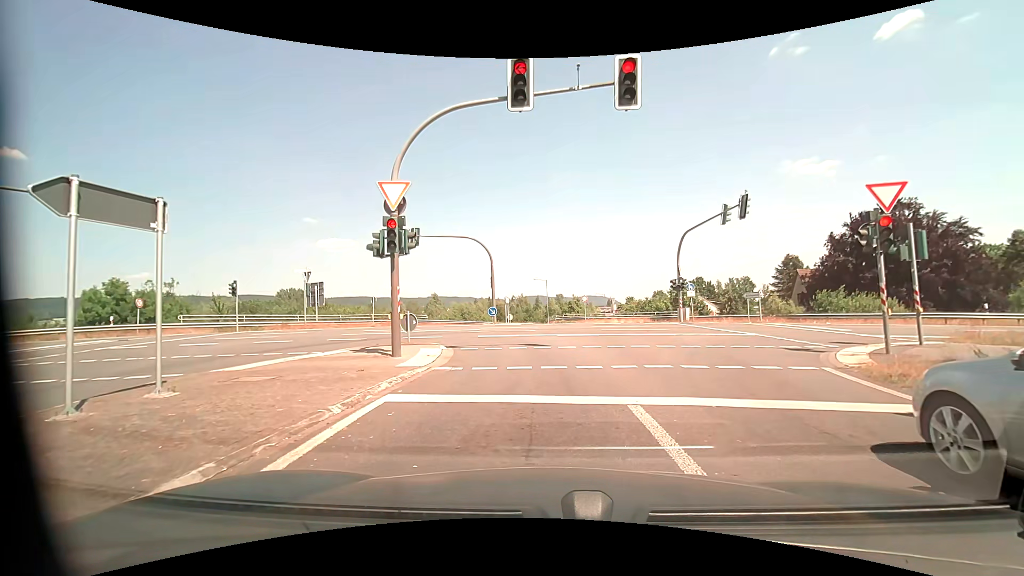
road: motorway_link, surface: asphalt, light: Day
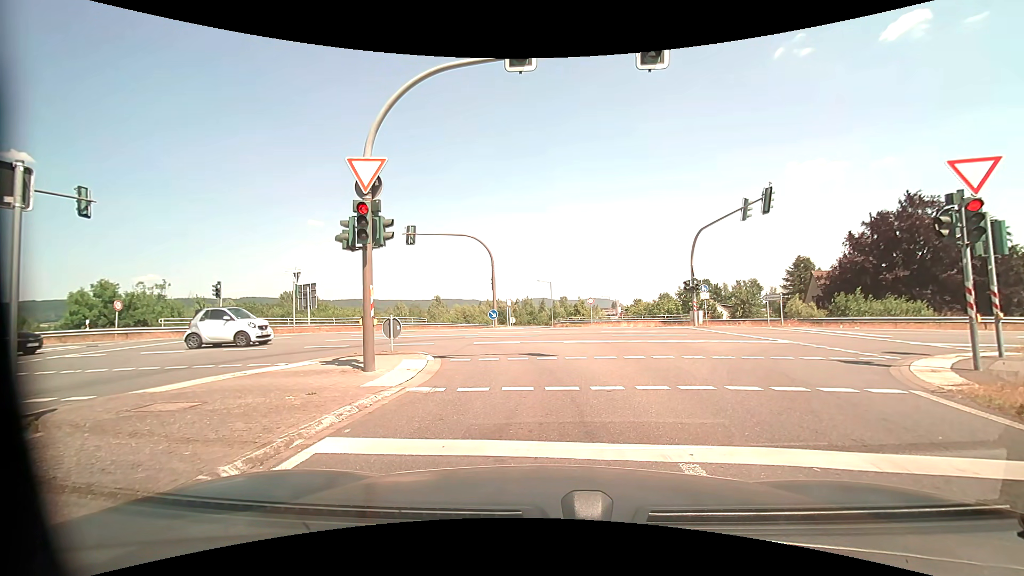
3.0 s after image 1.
(0.0, +2.1) m; -1°
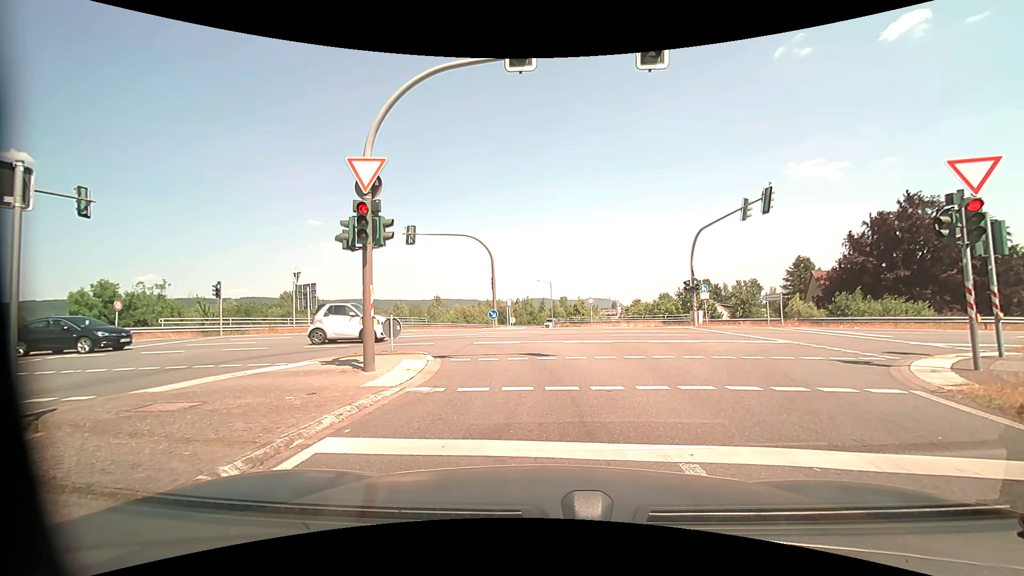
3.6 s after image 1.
(0.0, 0.0) m; 0°
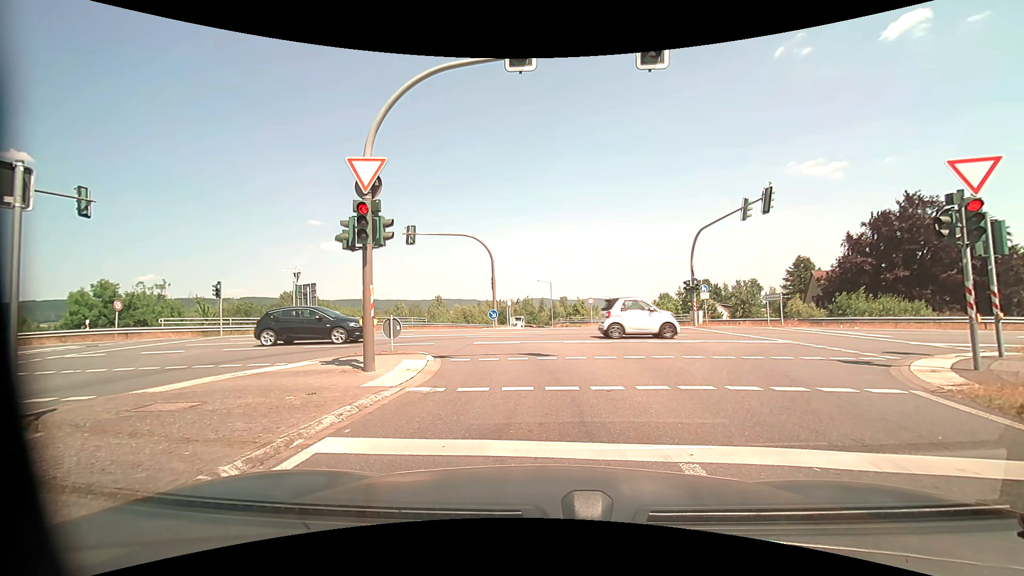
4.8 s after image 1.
(0.0, 0.0) m; 0°
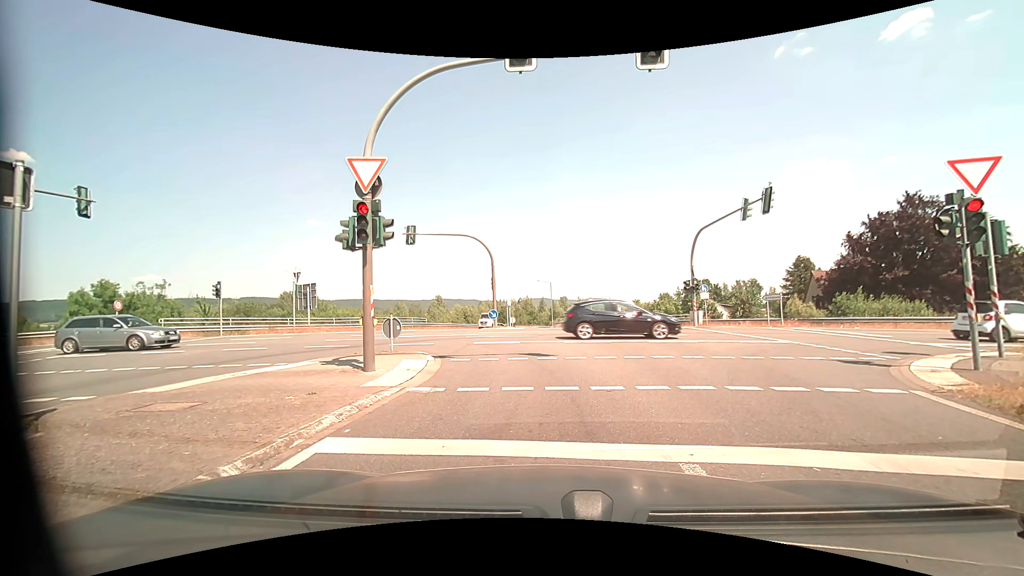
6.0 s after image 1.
(0.0, 0.0) m; 0°
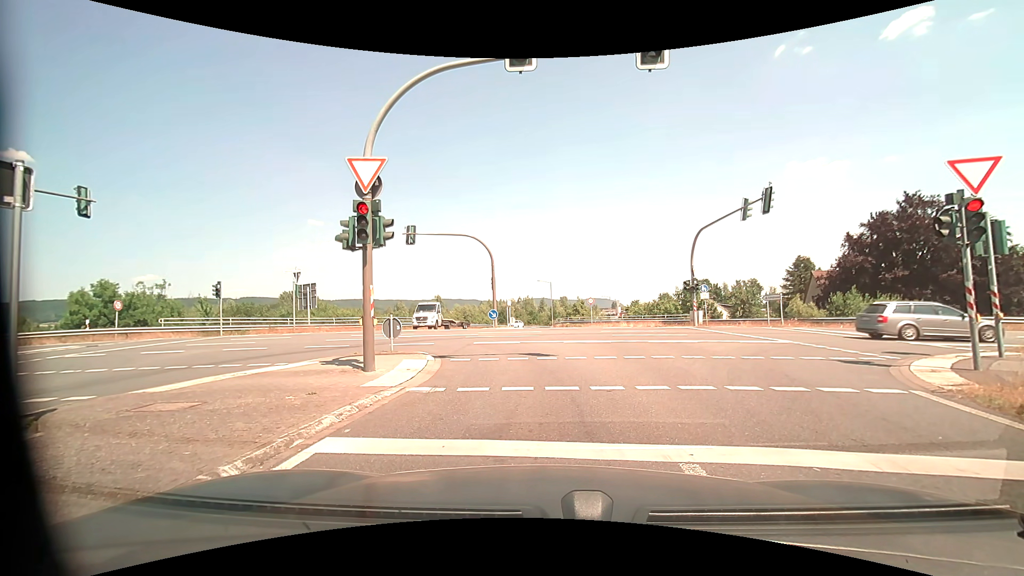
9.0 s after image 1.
(0.0, 0.0) m; 0°
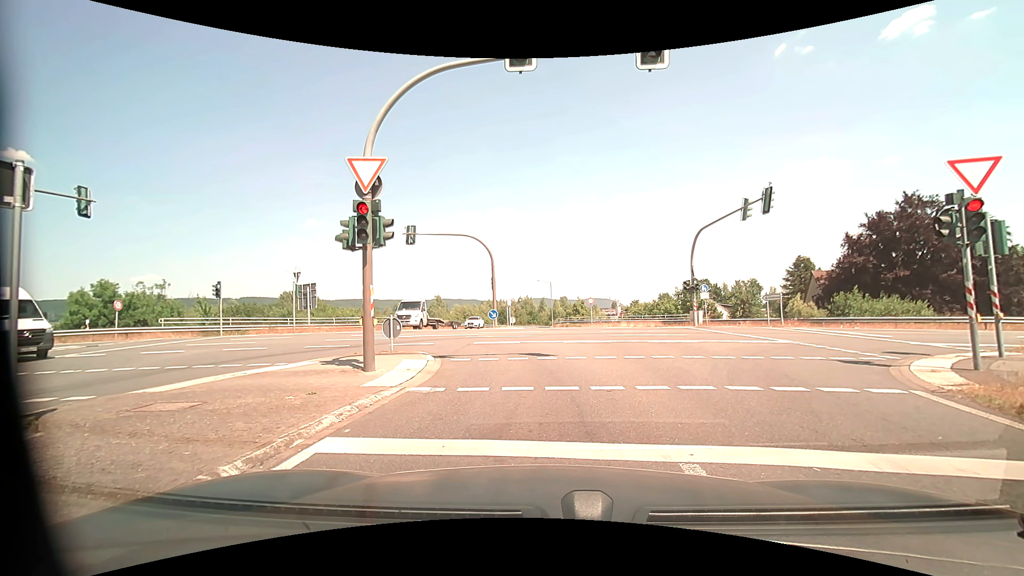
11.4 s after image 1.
(0.0, 0.0) m; 0°
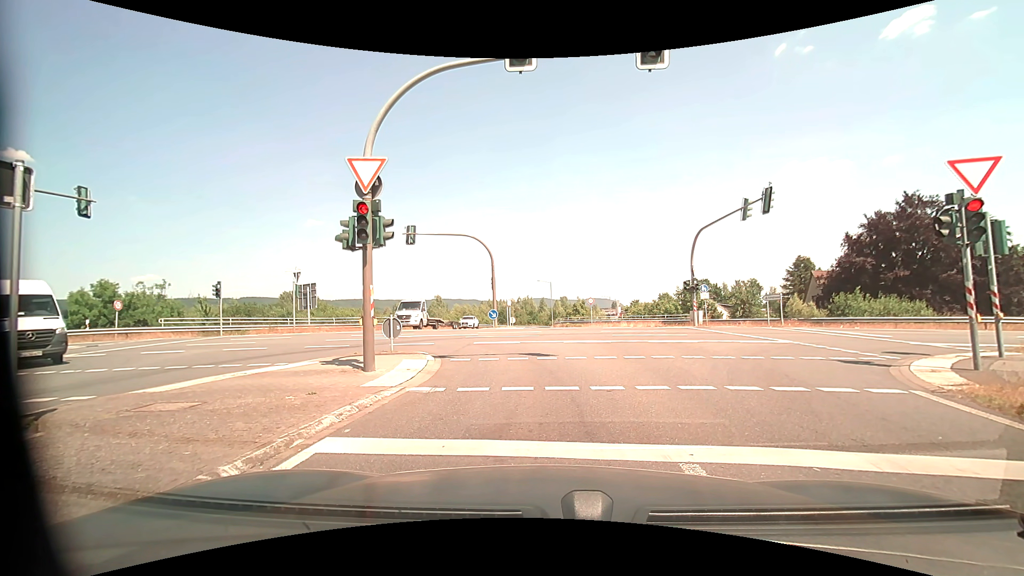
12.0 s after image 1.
(0.0, 0.0) m; 0°
(0, +10) (-1, +20) (-9, +26) (-18, +28) (-28, +28) (-38, +27) (-48, +27) (-58, +26) (-68, +26) (-78, +26) m
